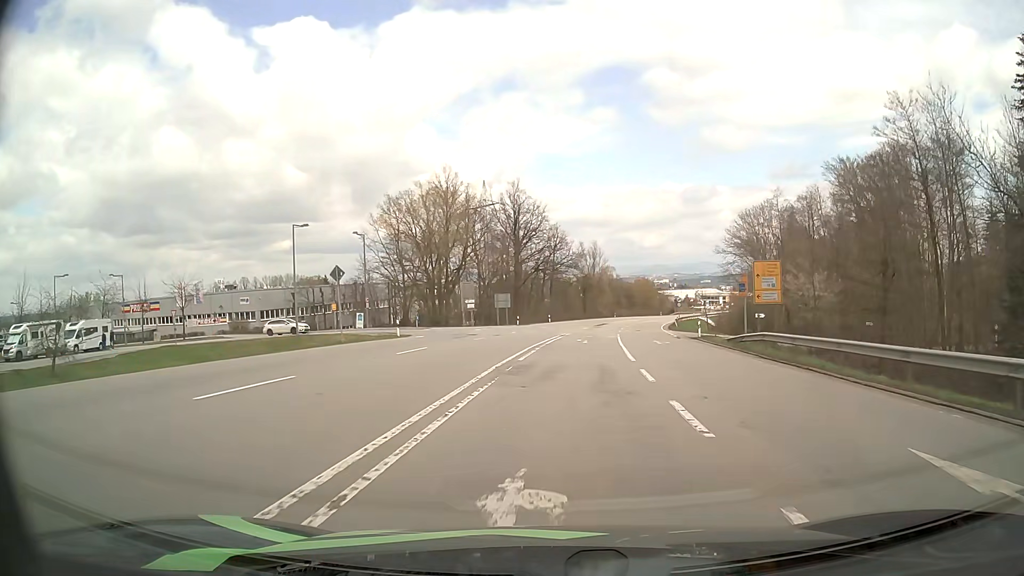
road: secondary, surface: asphalt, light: Day
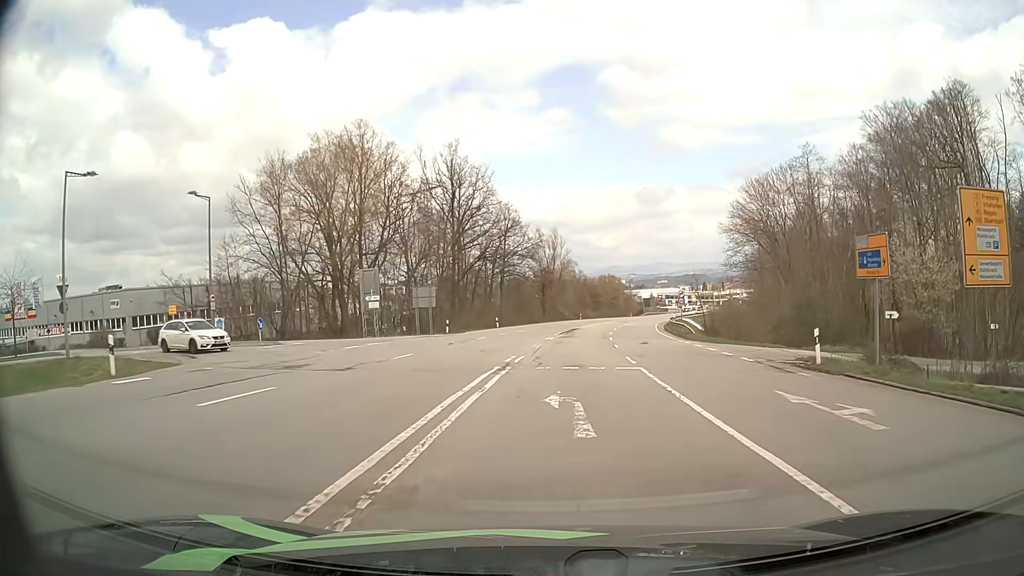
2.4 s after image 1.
(+0.6, +24.8) m; +3°
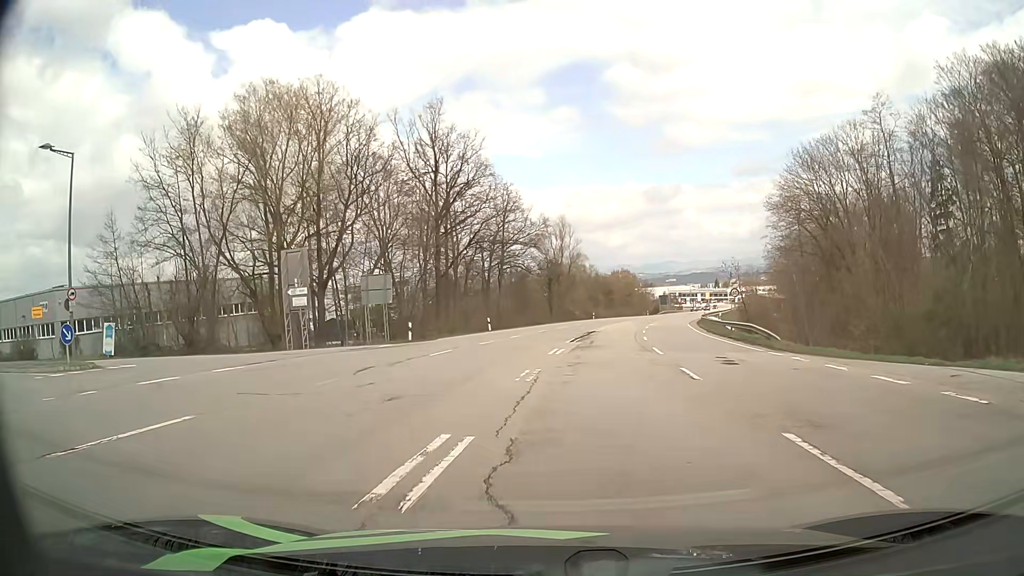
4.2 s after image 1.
(+0.1, +15.0) m; 0°
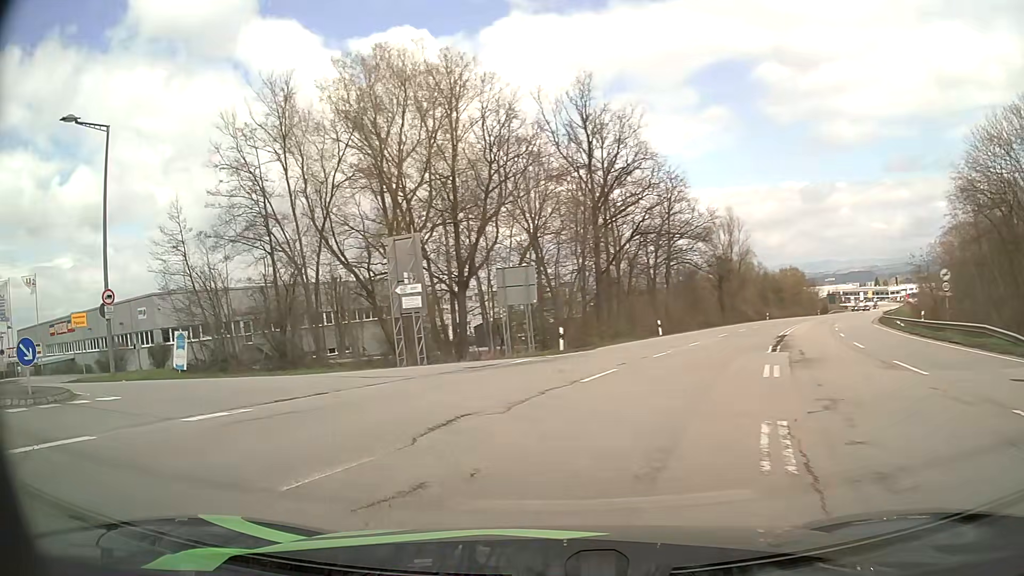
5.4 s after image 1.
(-0.6, +7.8) m; -12°
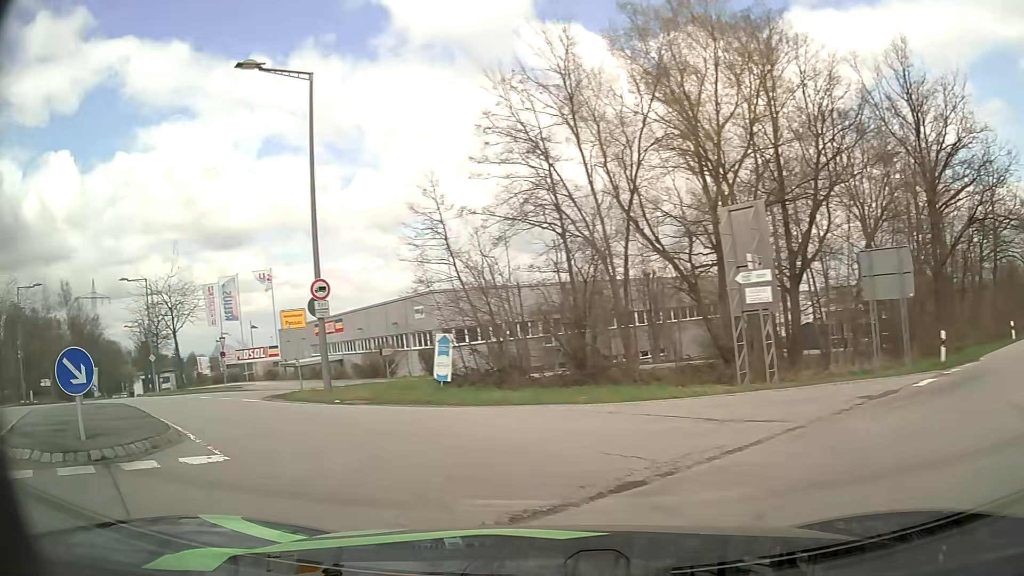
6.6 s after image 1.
(-1.5, +6.8) m; -26°
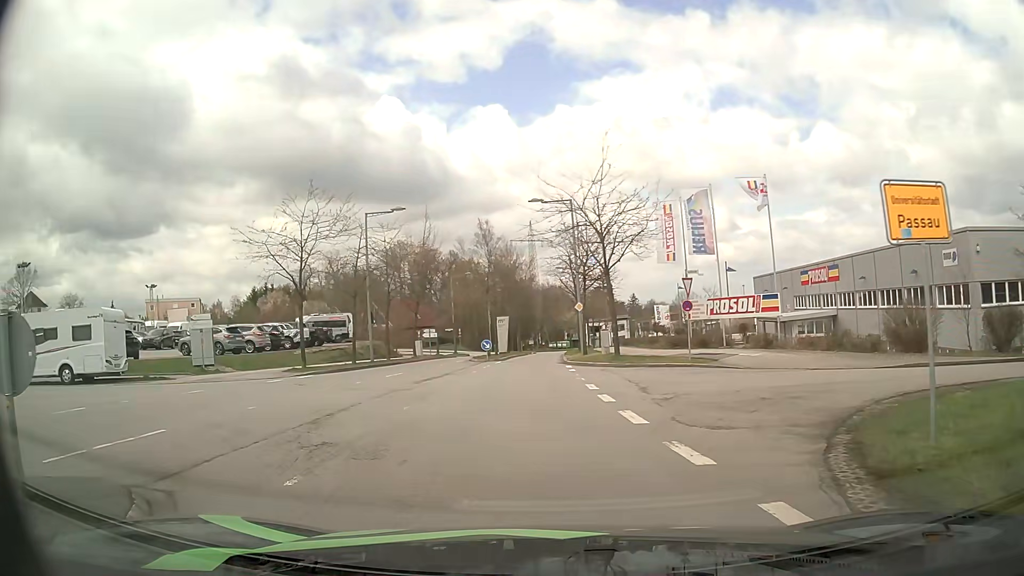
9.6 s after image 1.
(-6.4, +14.1) m; -41°
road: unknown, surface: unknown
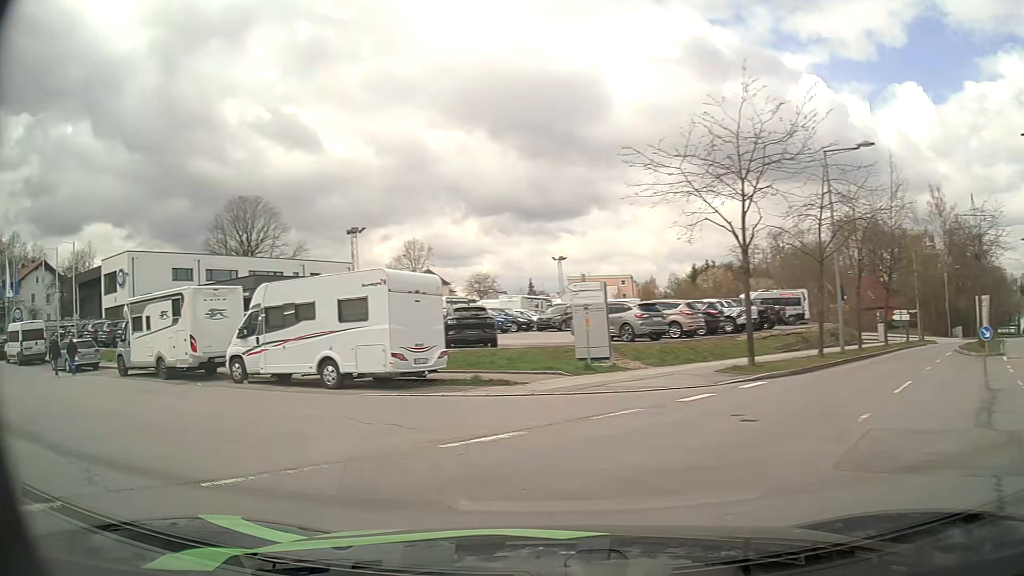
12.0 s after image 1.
(-2.7, +10.4) m; -37°
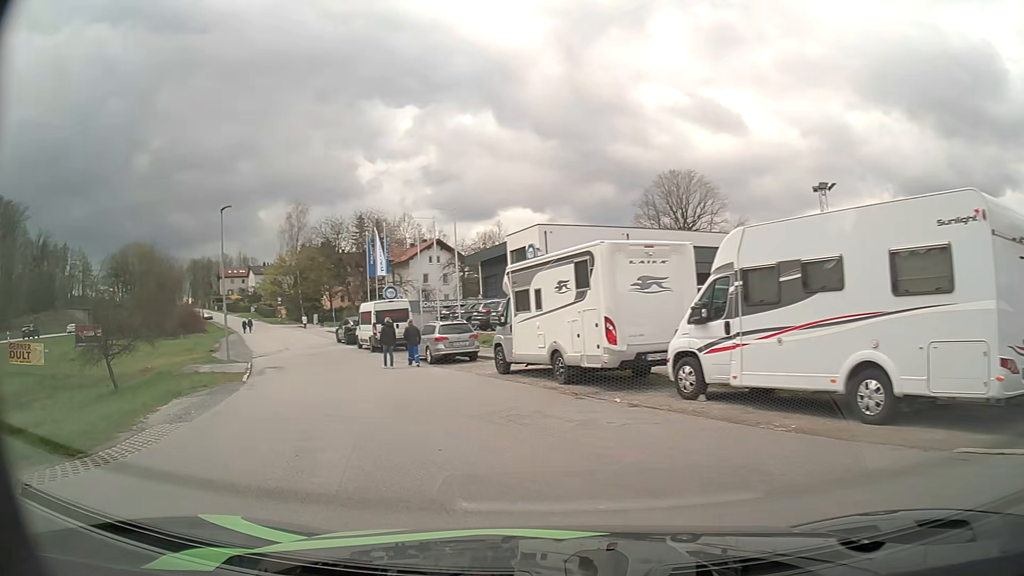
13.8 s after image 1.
(-2.8, +7.6) m; -38°
